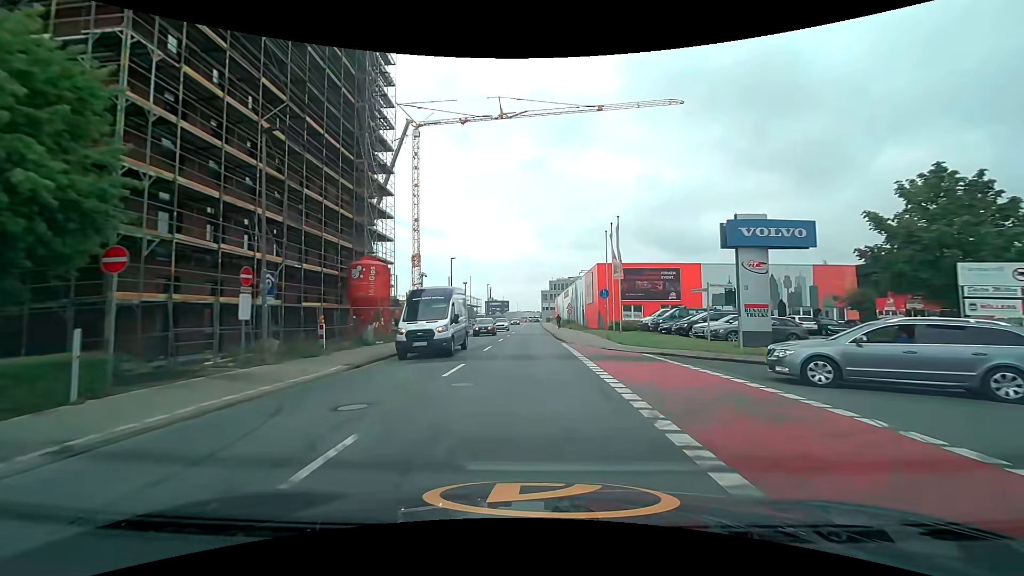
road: unclassified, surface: asphalt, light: Day
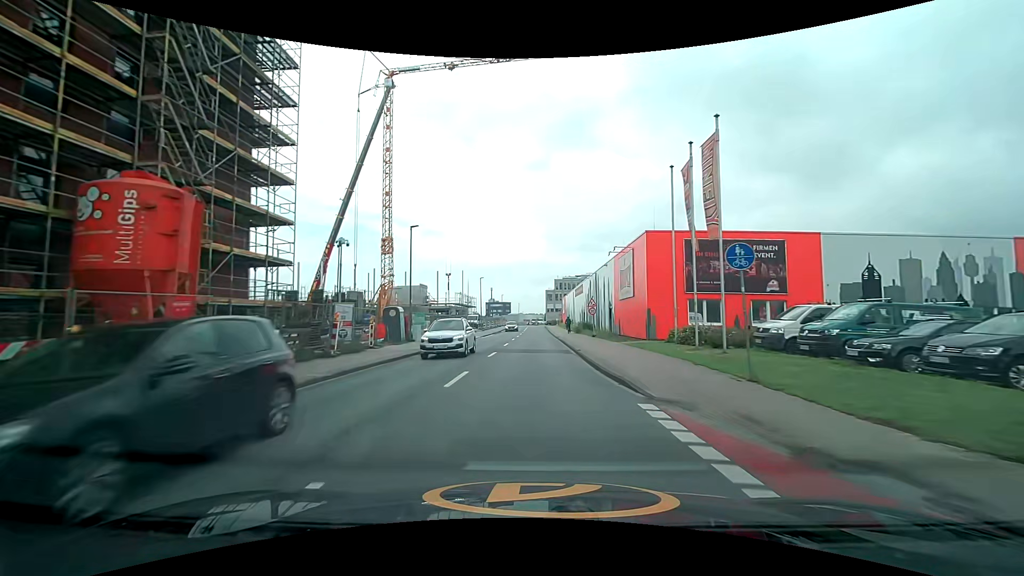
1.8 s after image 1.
(-0.1, +19.1) m; 0°
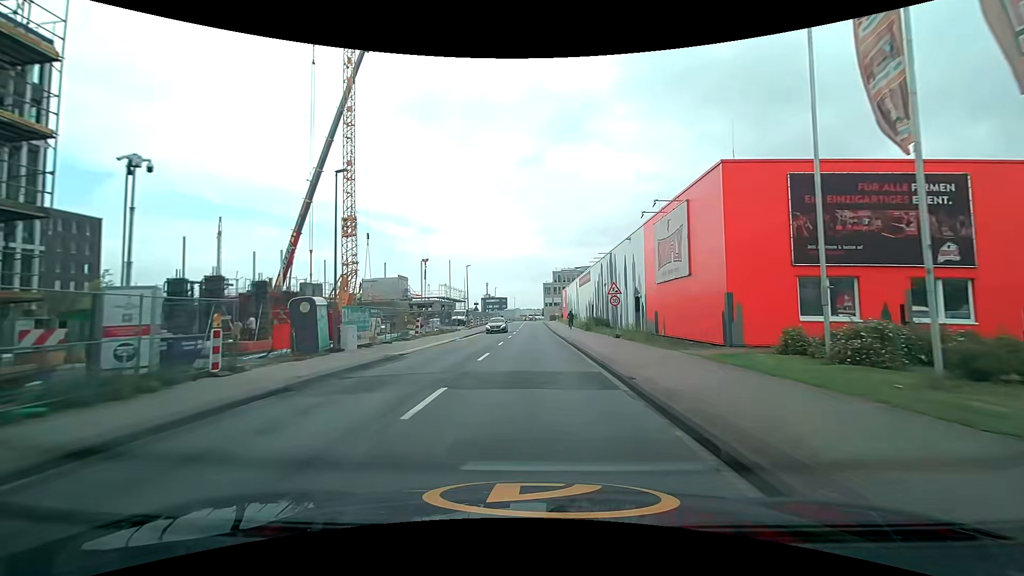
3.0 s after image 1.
(0.0, +12.2) m; 0°
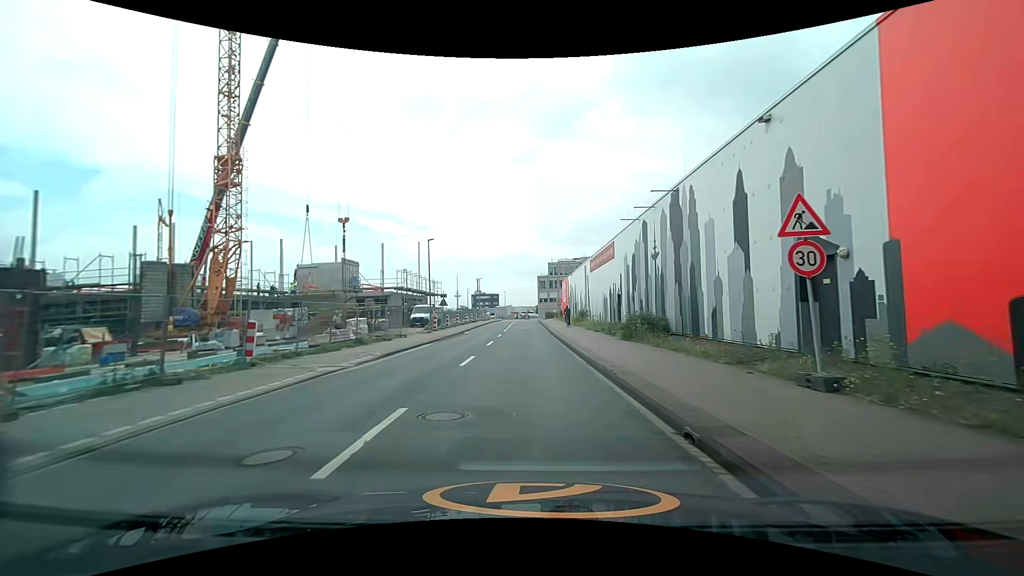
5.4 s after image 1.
(+0.2, +19.8) m; +1°
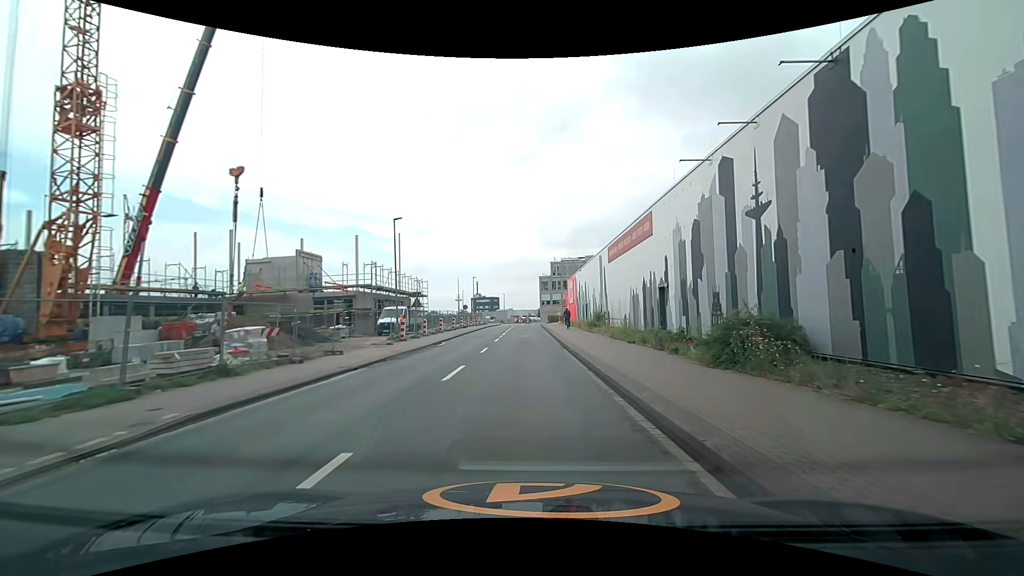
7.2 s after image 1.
(0.0, +11.0) m; -1°
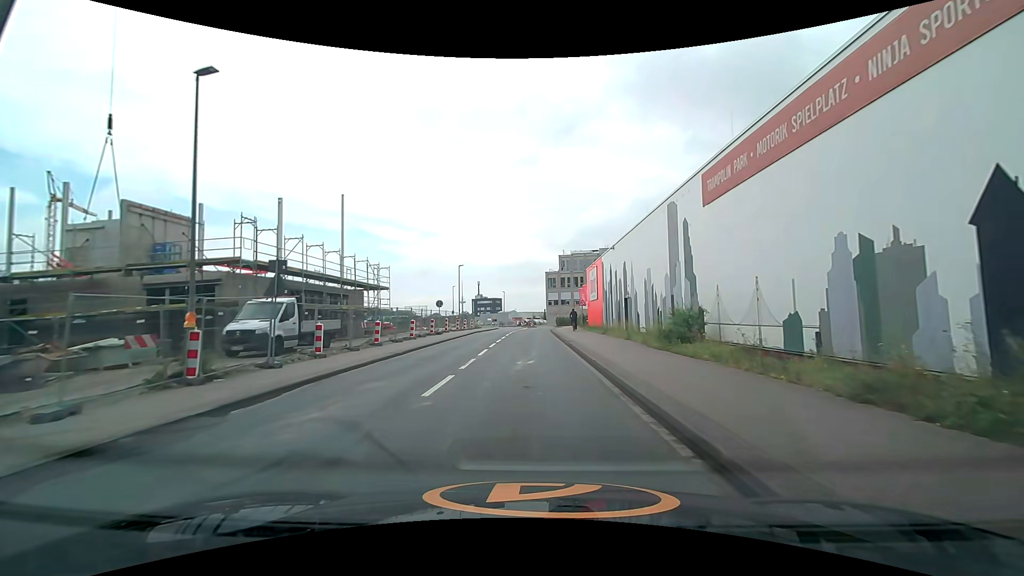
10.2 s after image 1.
(0.0, +20.2) m; 0°
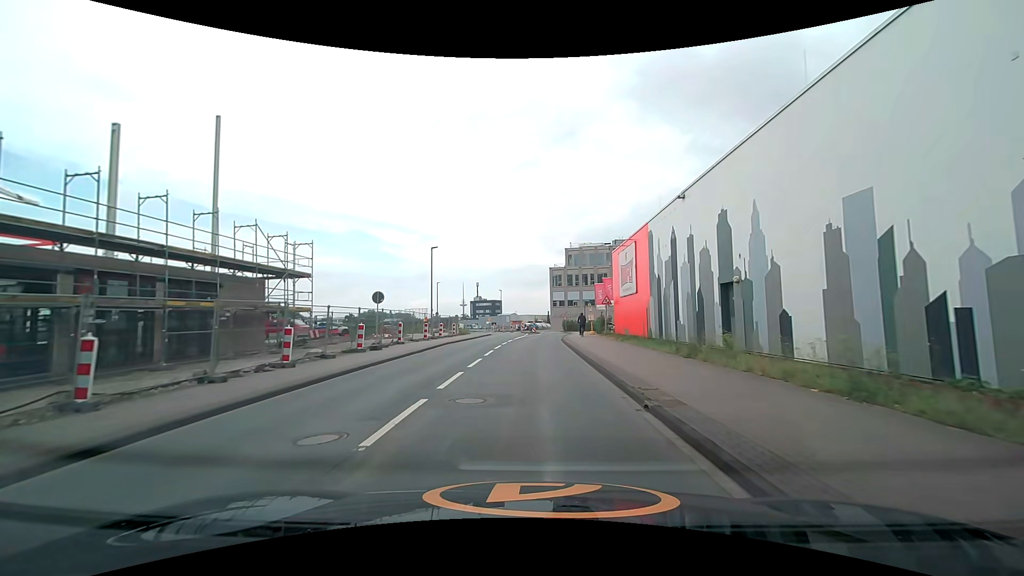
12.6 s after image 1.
(0.0, +17.0) m; 0°
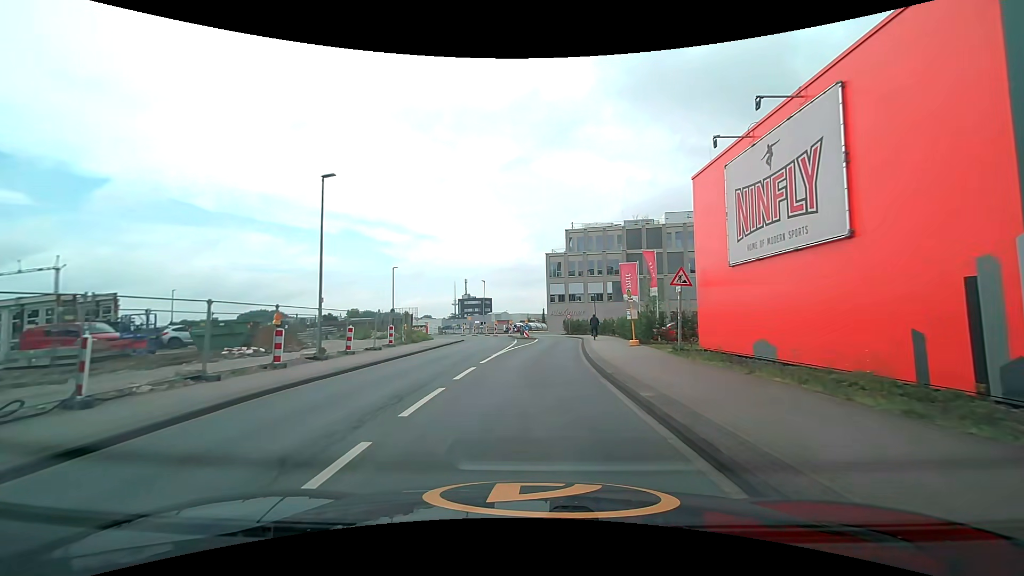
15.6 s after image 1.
(-0.1, +20.7) m; +1°
(0, +10) (0, +20) (+1, +30) (+2, +40) (+1, +50) (-2, +59) (-9, +66) (-18, +70) (-28, +72) (-38, +74) m
